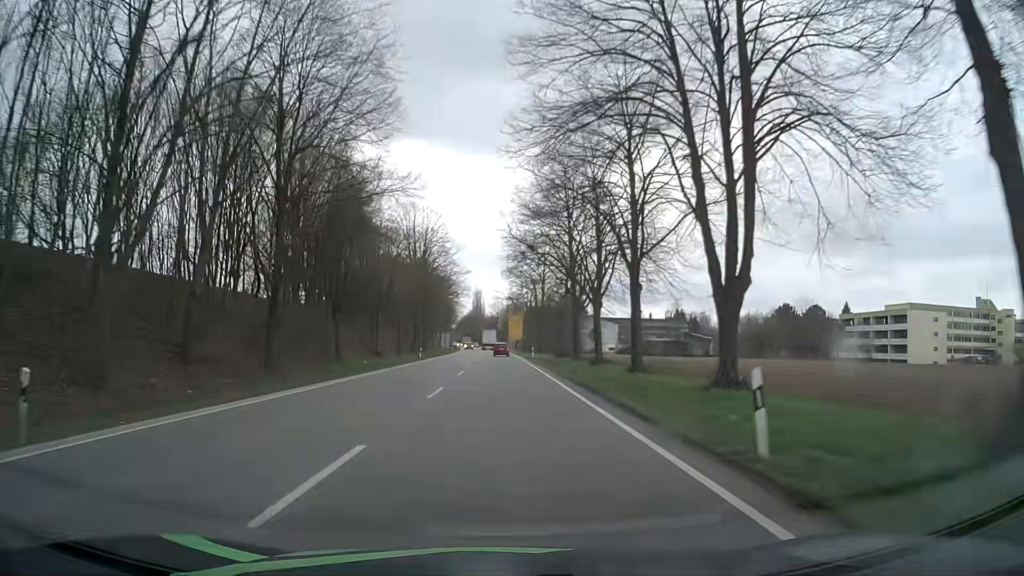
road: primary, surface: asphalt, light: Day
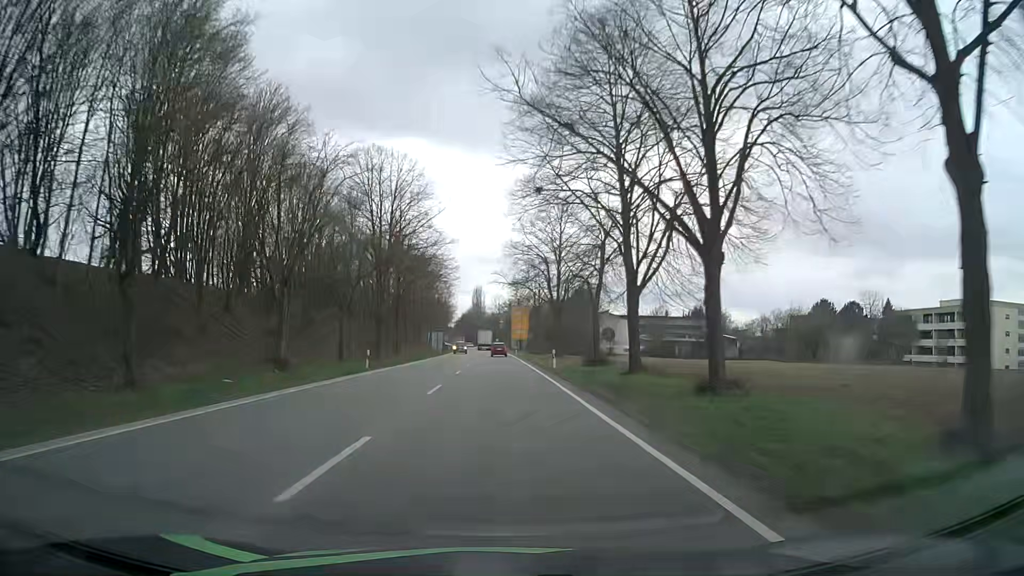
(0.0, +22.9) m; 0°
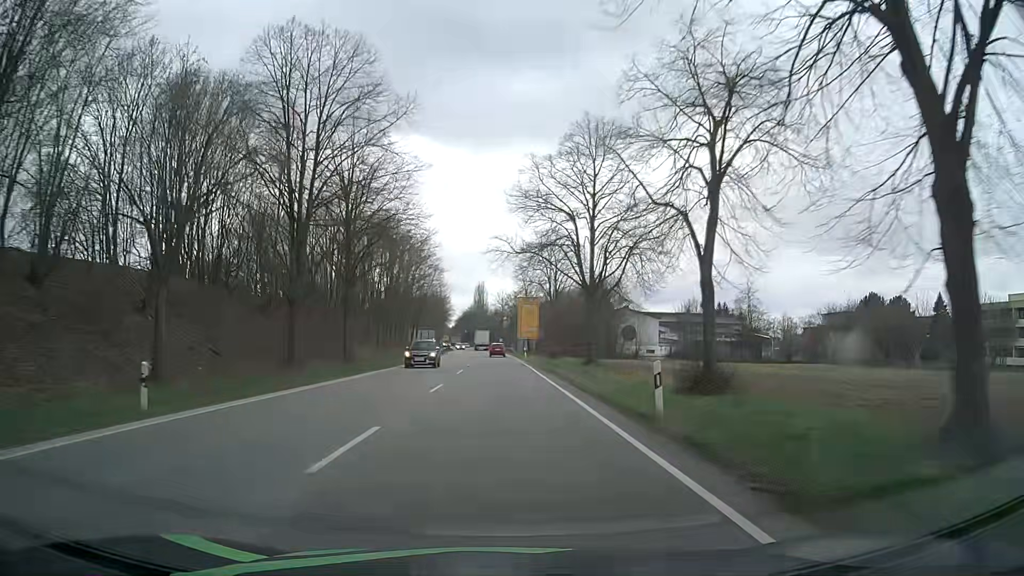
(0.0, +22.7) m; 0°
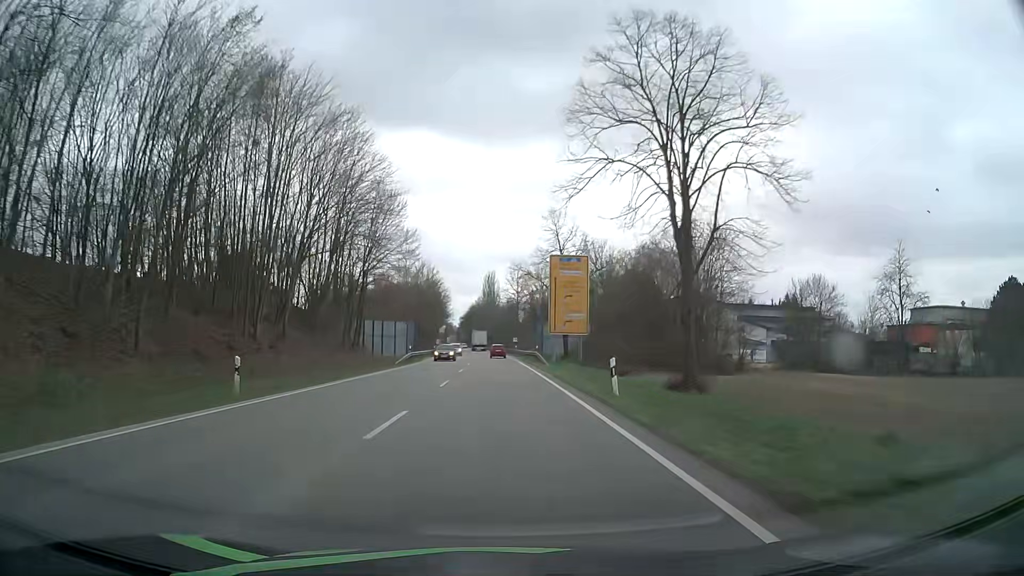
(-0.7, +45.2) m; -2°
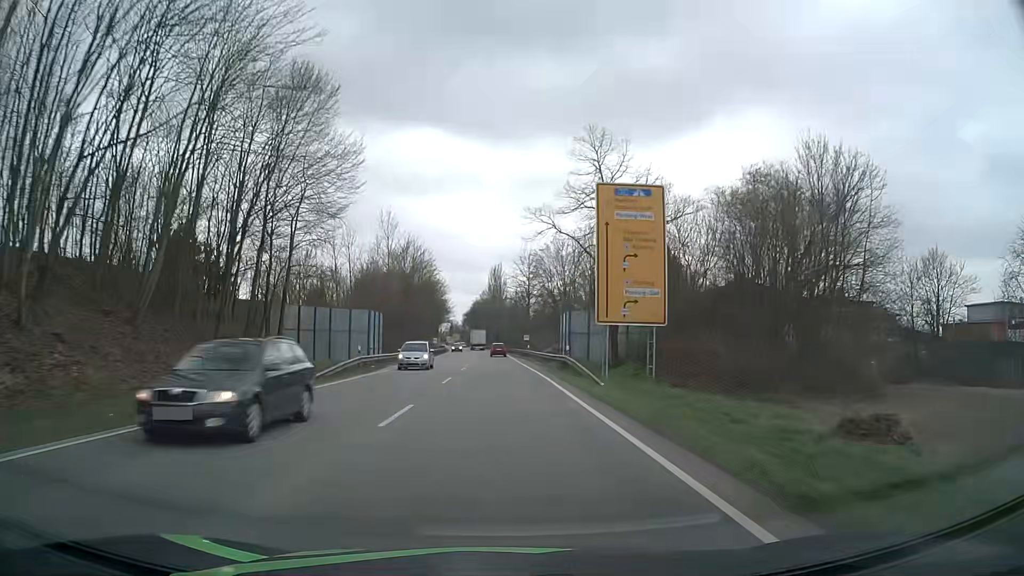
(-0.1, +22.6) m; -1°
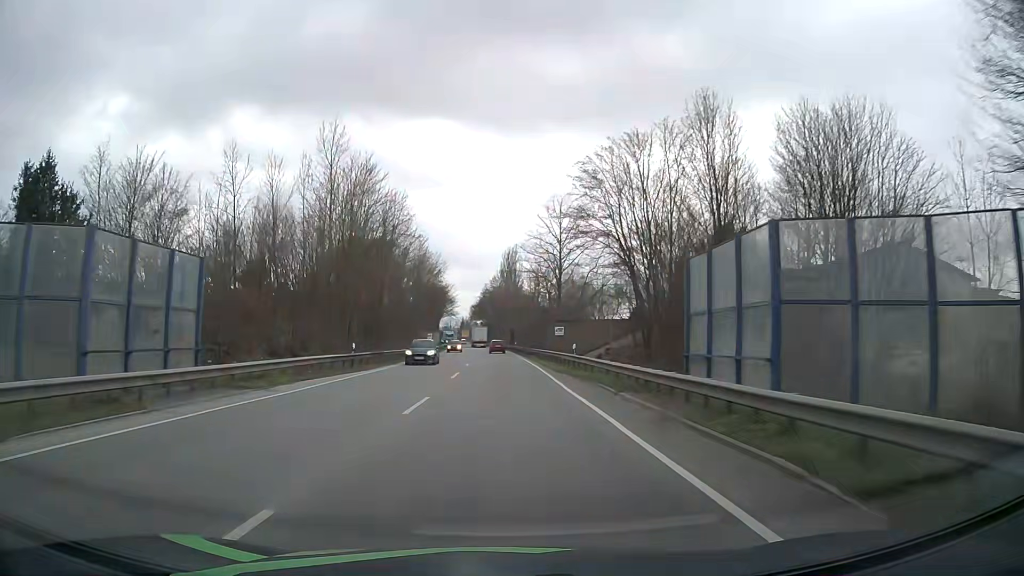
(-0.3, +33.9) m; -1°
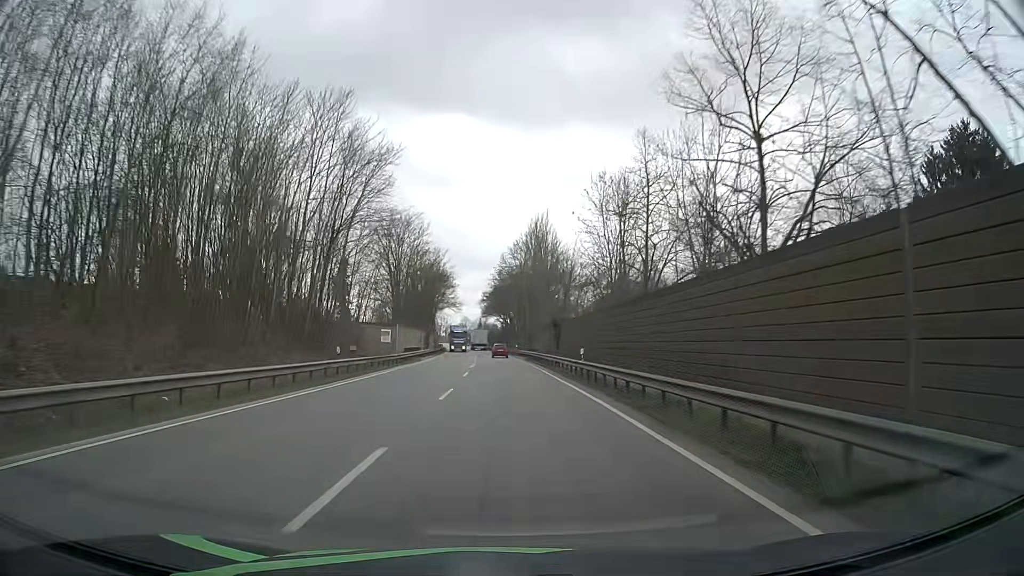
(-0.9, +56.4) m; -2°
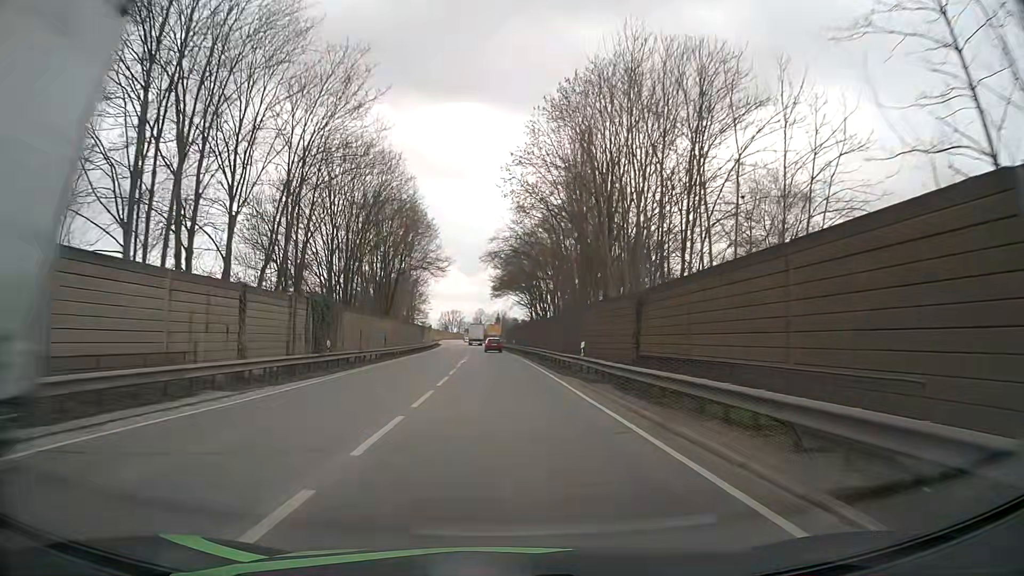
(-0.7, +56.2) m; -2°
(0, +10) (0, +20) (0, +30) (-1, +40) (-1, +50) (-1, +60) (-2, +70) (-3, +80) (-3, +90) (-4, +100) m
